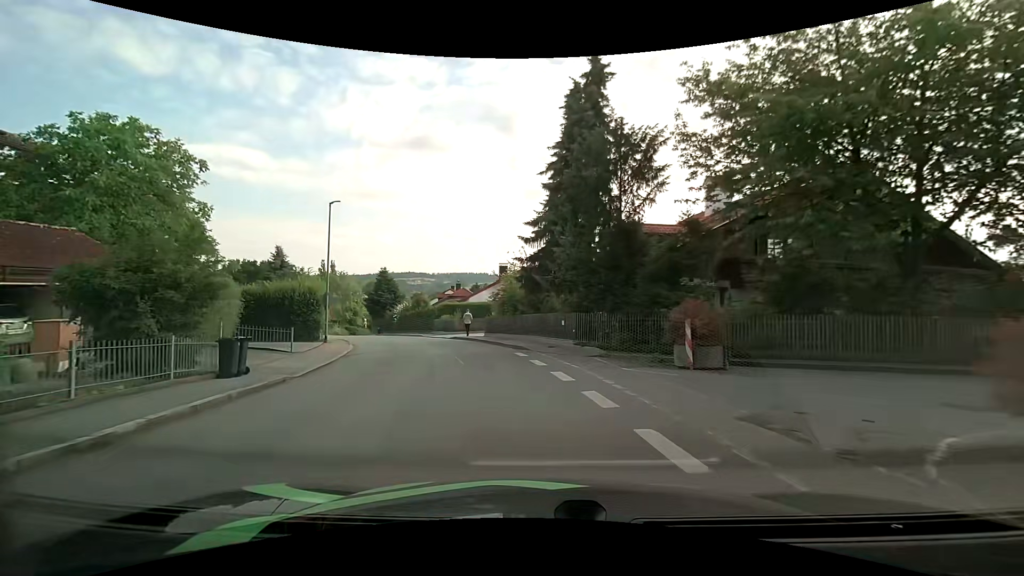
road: unclassified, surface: asphalt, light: Day
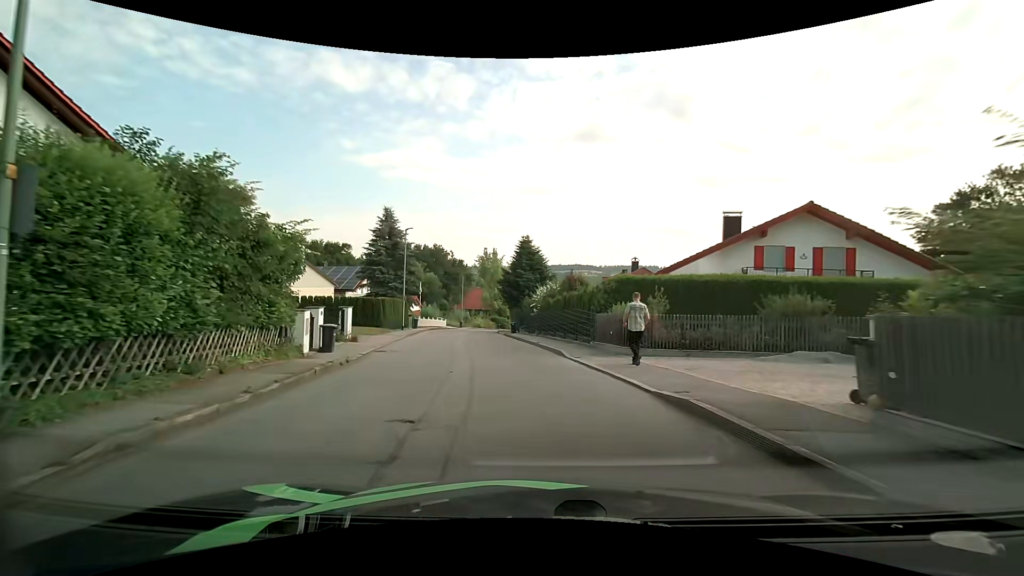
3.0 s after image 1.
(-4.4, +25.3) m; -18°
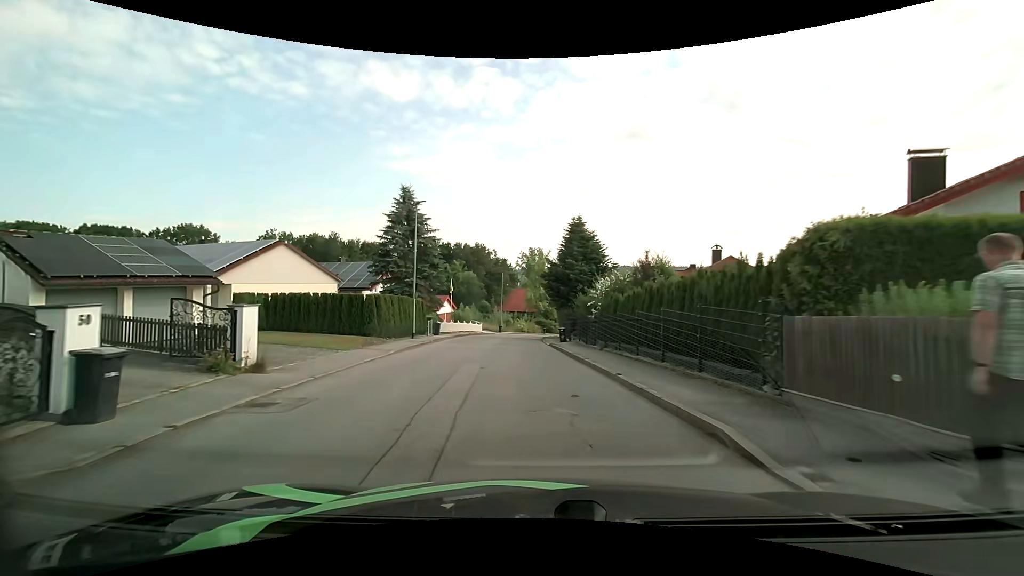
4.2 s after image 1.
(-0.6, +10.9) m; -6°
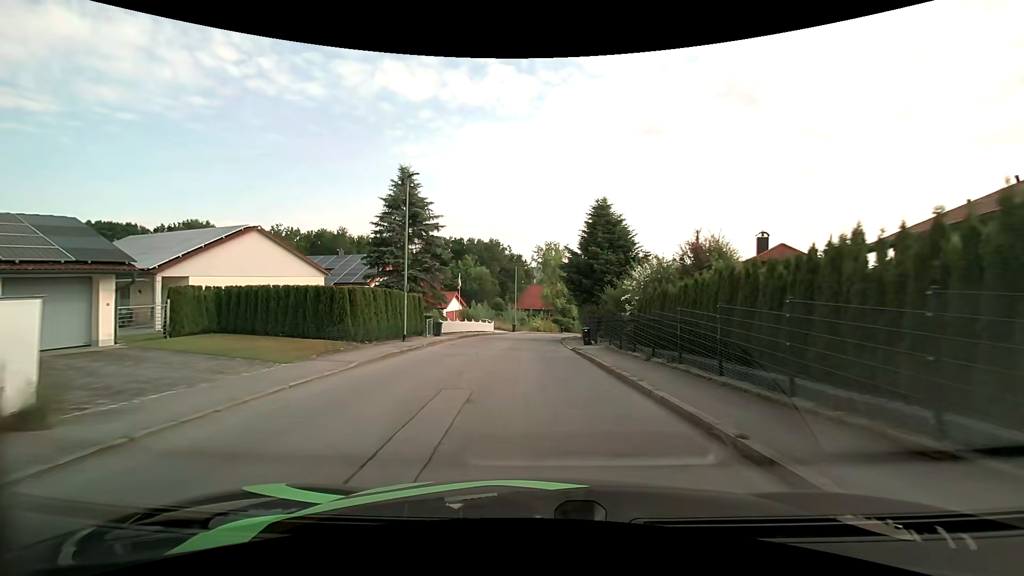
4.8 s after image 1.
(-0.1, +5.6) m; -2°
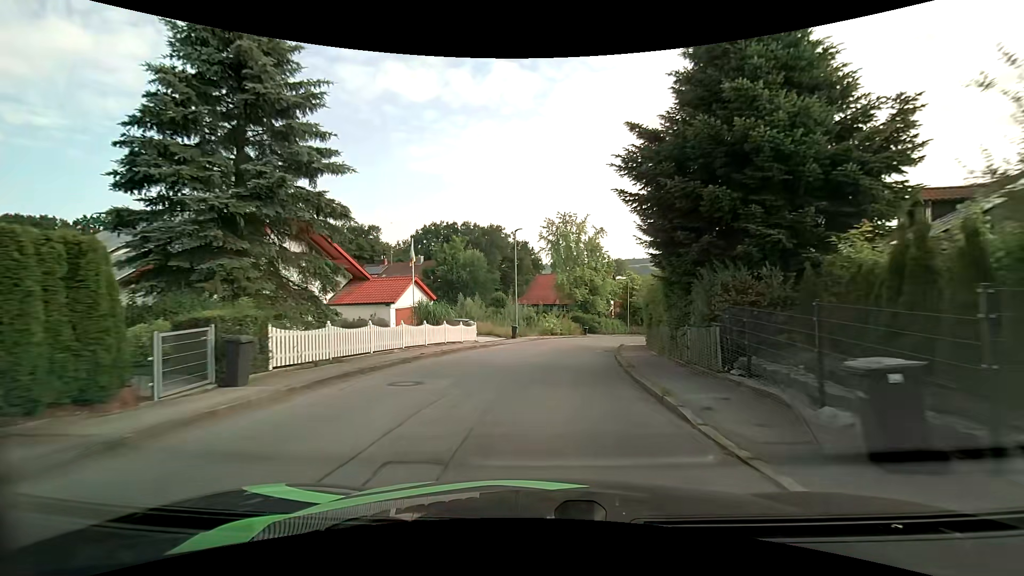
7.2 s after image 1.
(-0.4, +22.6) m; -1°
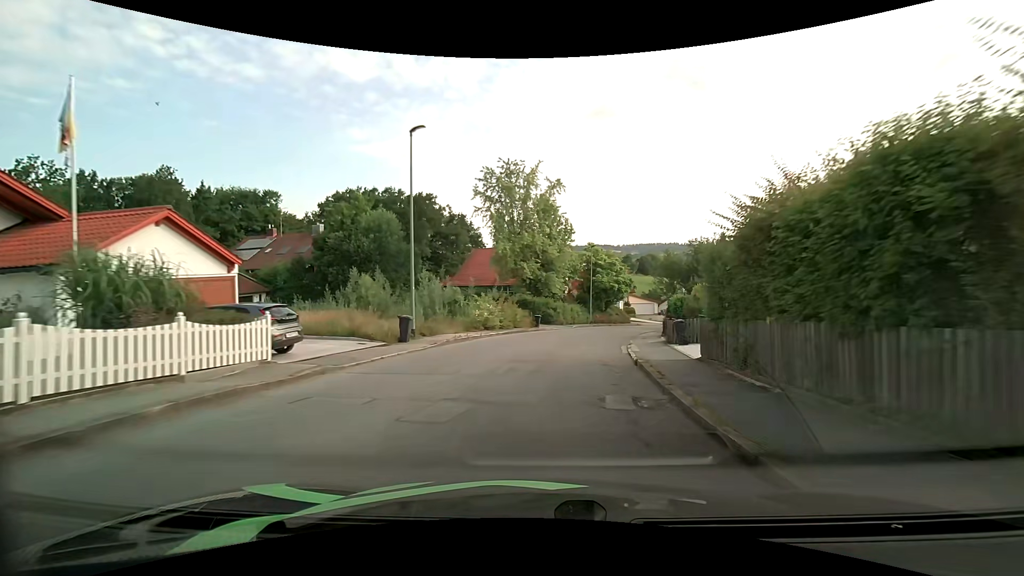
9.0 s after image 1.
(+0.6, +18.1) m; +6°
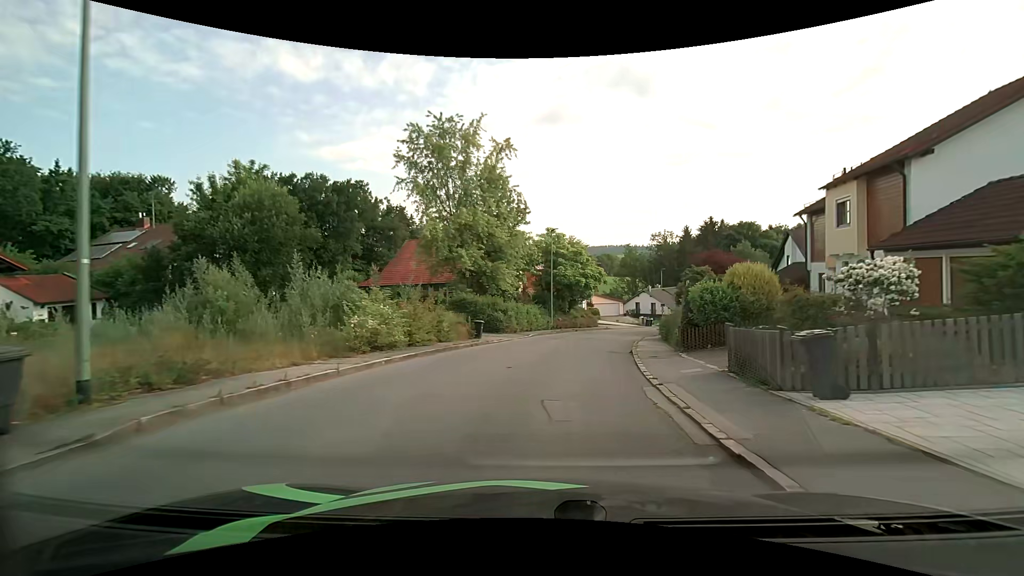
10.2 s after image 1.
(+0.6, +12.0) m; +5°
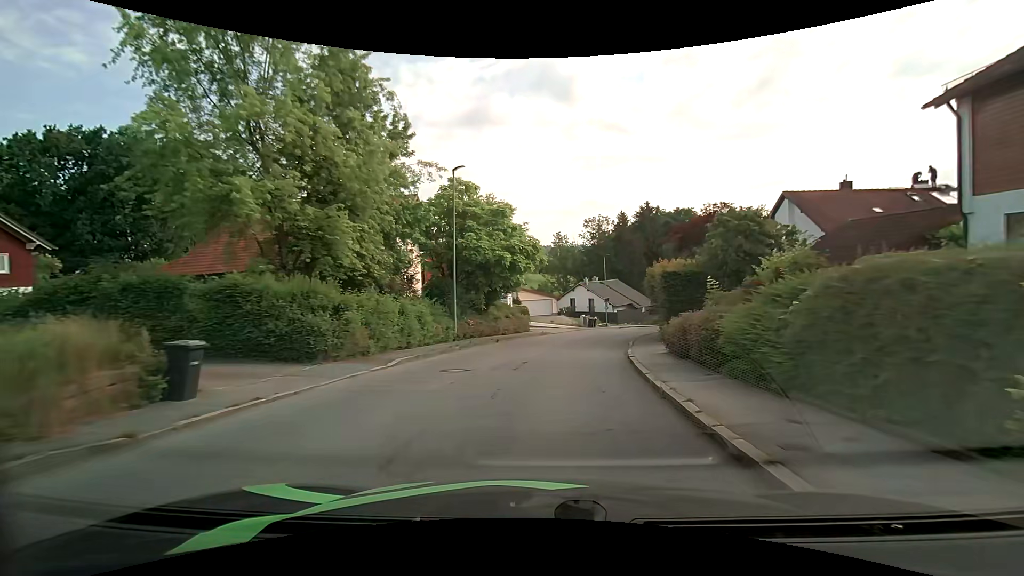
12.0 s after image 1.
(+1.3, +17.0) m; +8°
(0, +10) (+2, +20) (+3, +30) (+6, +39) (+10, +49) (+14, +58) (+19, +67) (+24, +75) (+30, +83) (+37, +90) m
